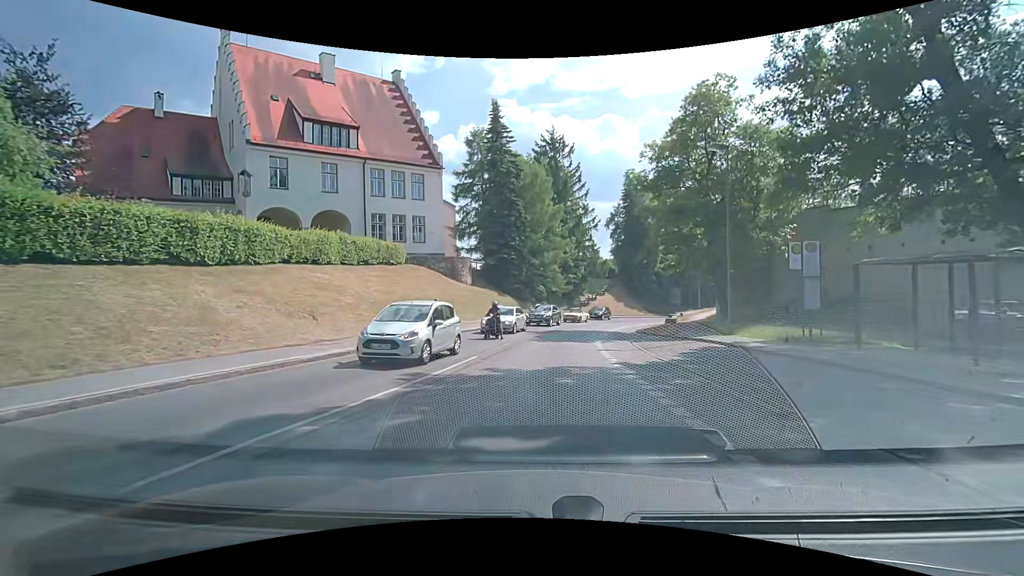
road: secondary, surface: asphalt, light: Day
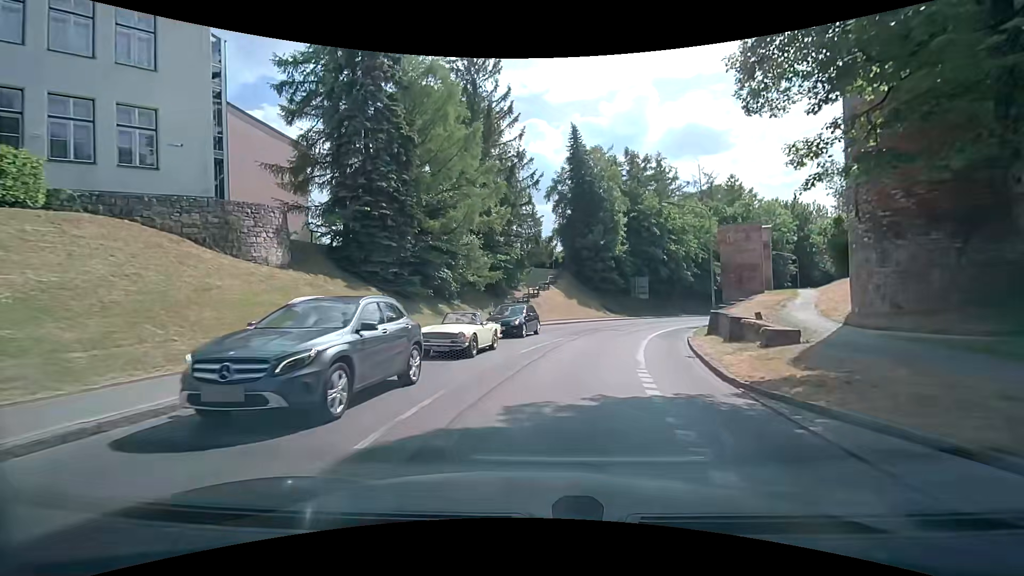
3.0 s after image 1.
(+1.3, +25.3) m; +7°
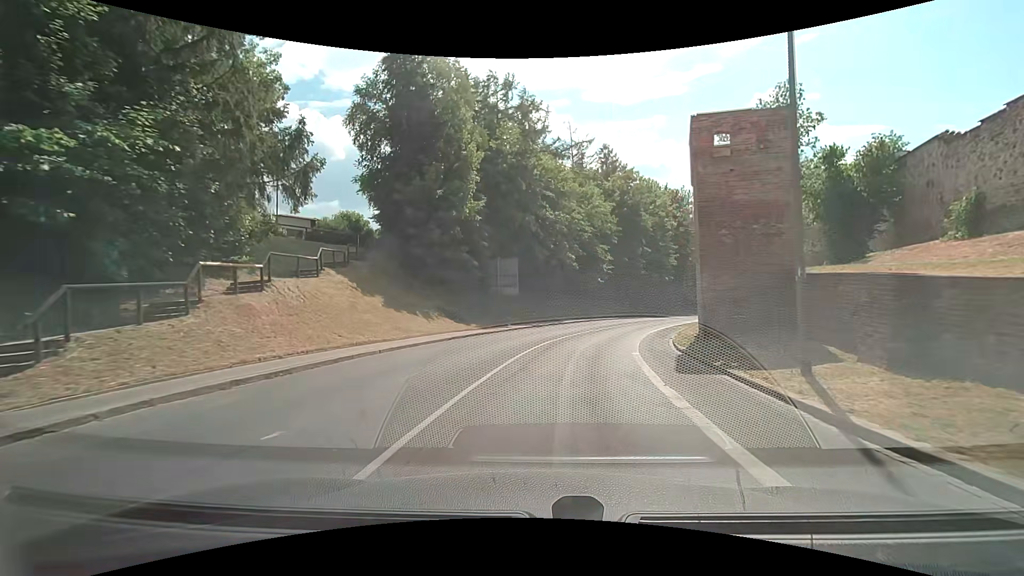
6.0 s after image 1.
(+4.2, +27.0) m; +17°
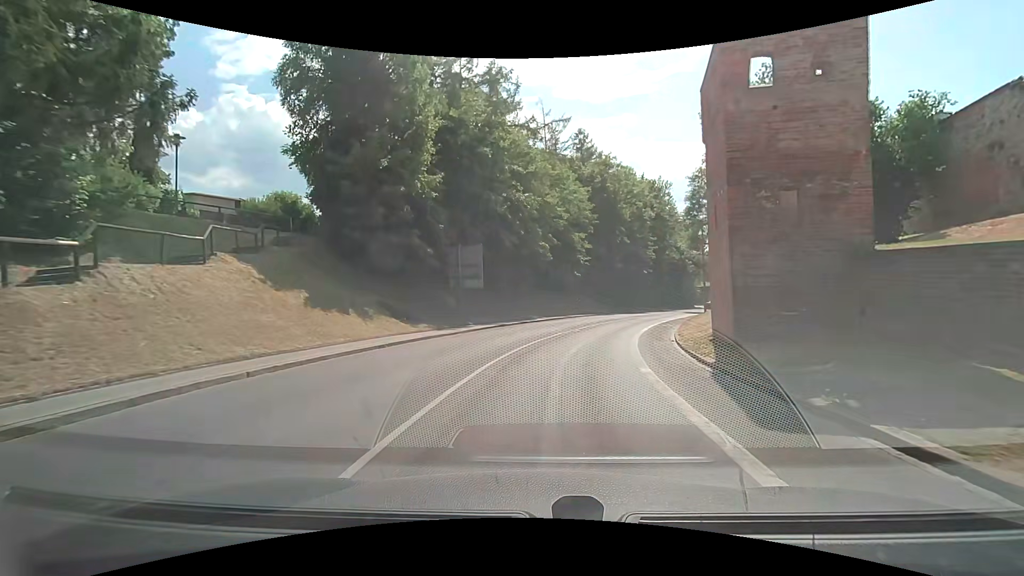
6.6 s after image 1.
(+0.2, +5.7) m; +3°
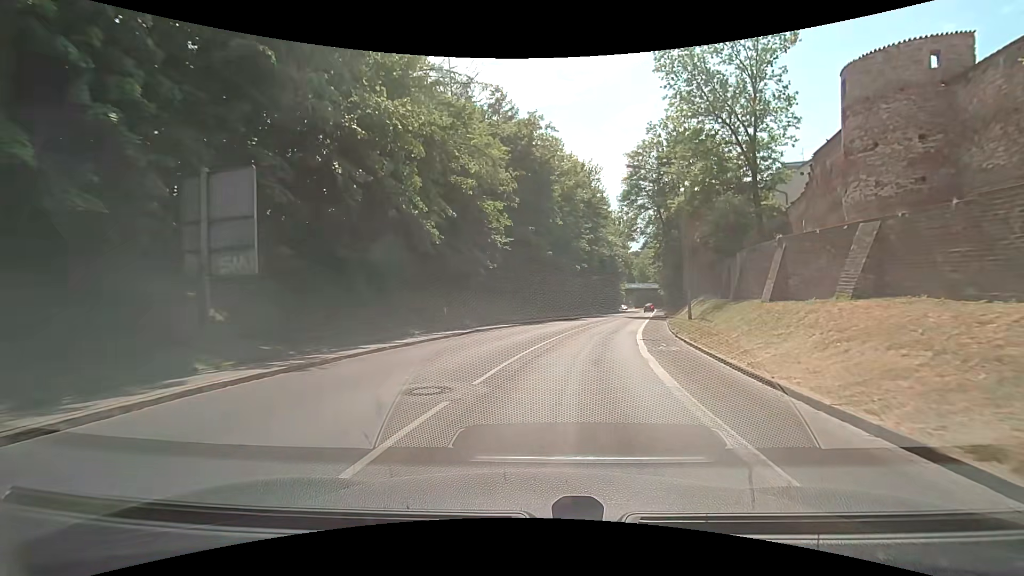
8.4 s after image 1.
(+1.3, +17.8) m; +9°
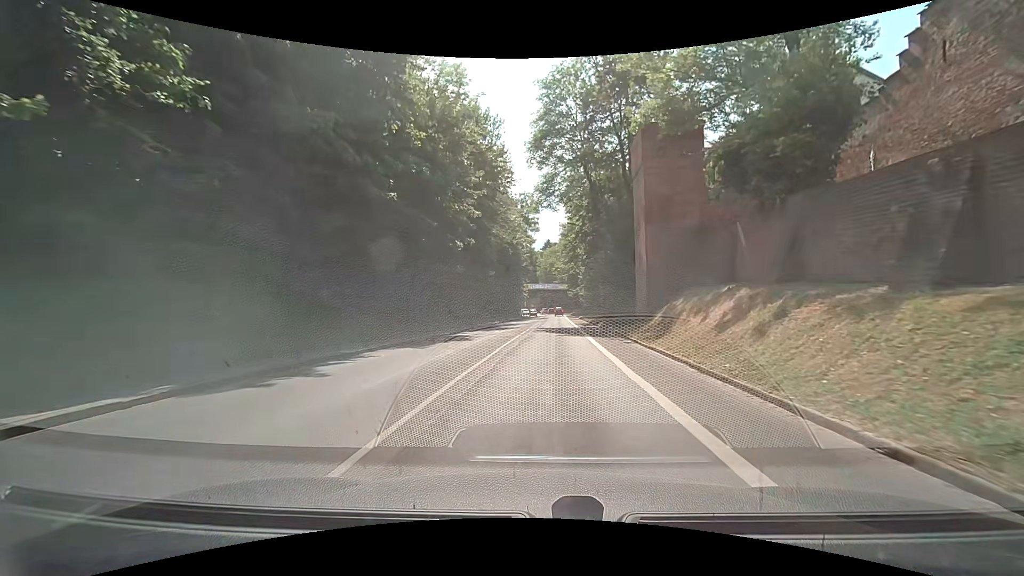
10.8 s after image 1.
(+2.8, +25.0) m; +11°
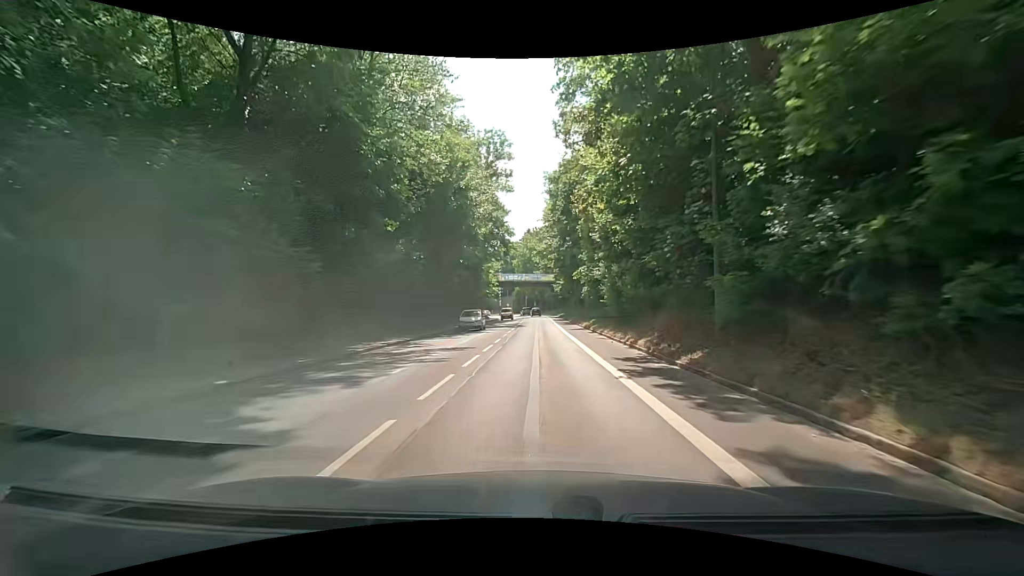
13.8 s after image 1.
(+1.1, +33.6) m; +2°
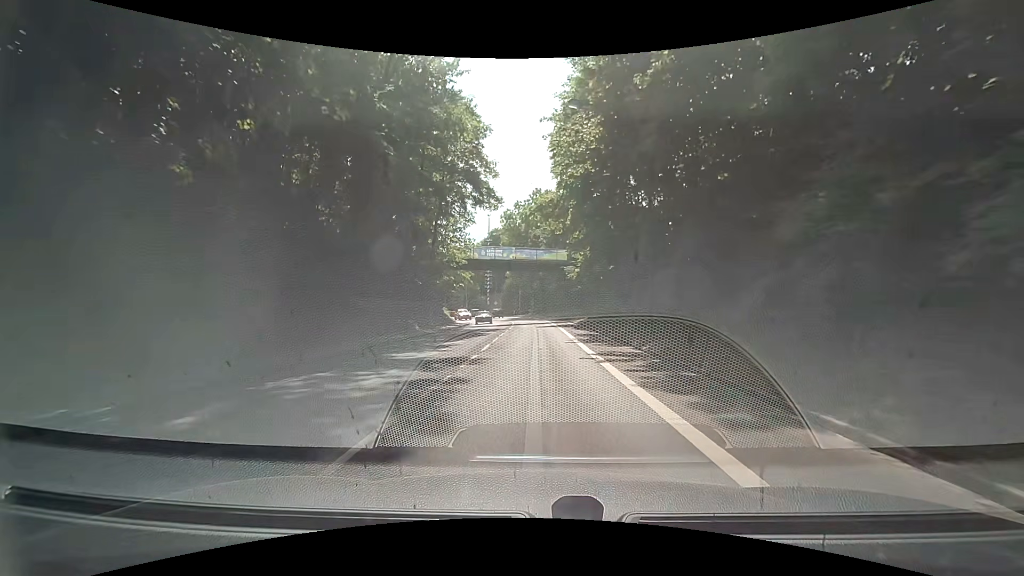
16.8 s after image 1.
(-0.1, +36.1) m; 0°
(0, +10) (0, +20) (0, +30) (0, +40) (0, +50) (-1, +60) (-3, +70) (-5, +79) (-9, +89) (-12, +98) m
